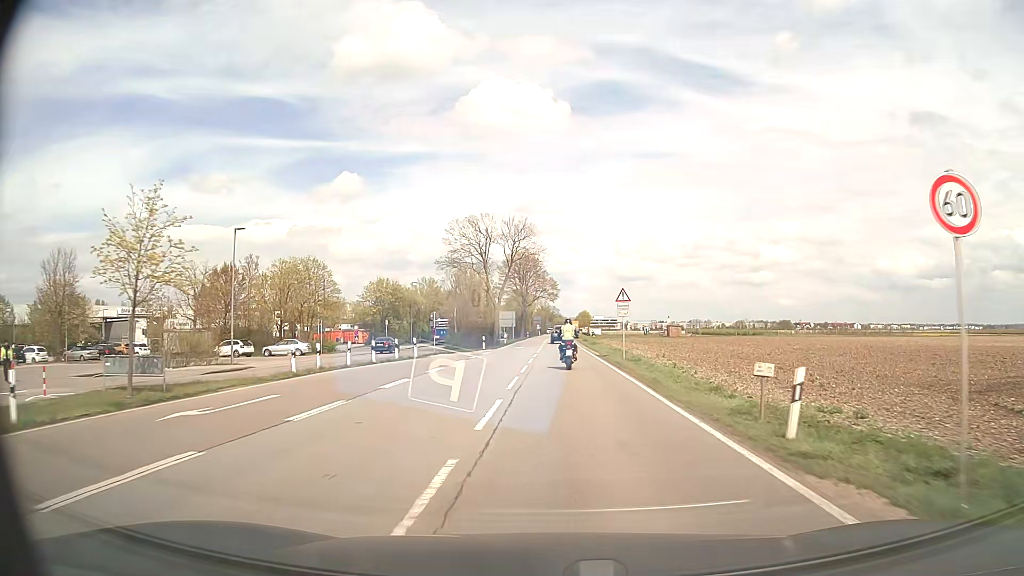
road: secondary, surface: asphalt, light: Day
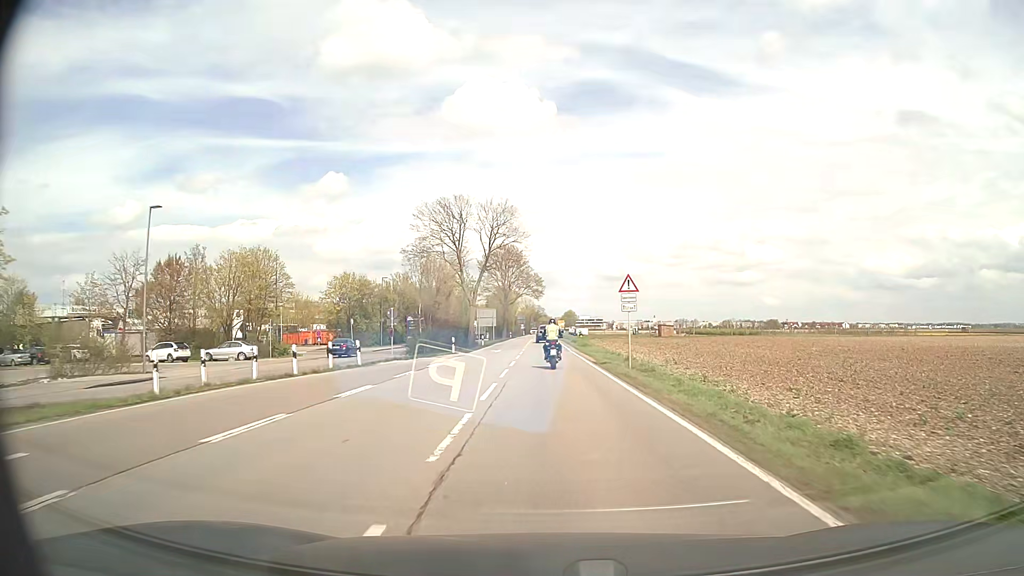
(+0.1, +8.4) m; +1°
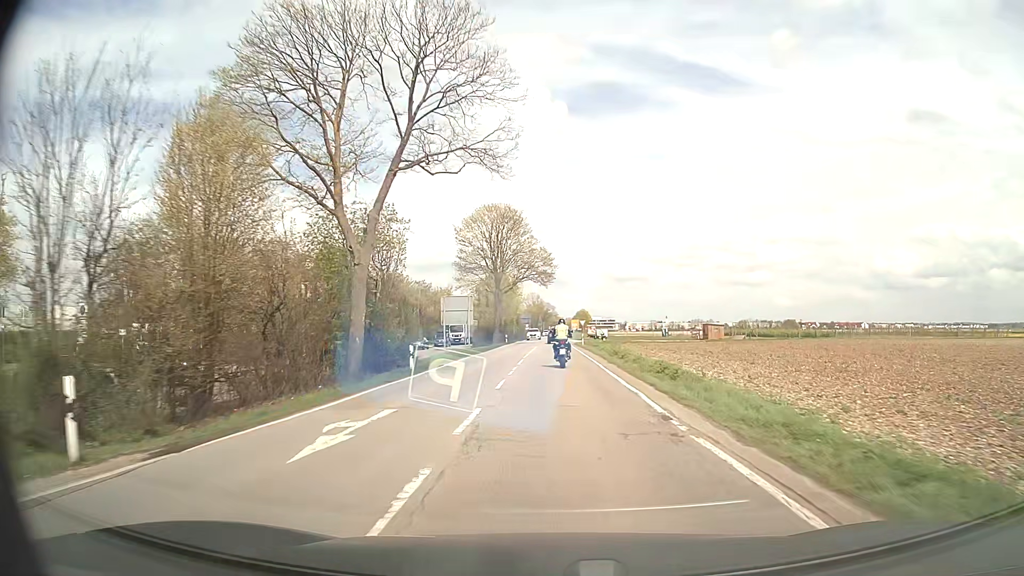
(-0.2, +34.0) m; -1°
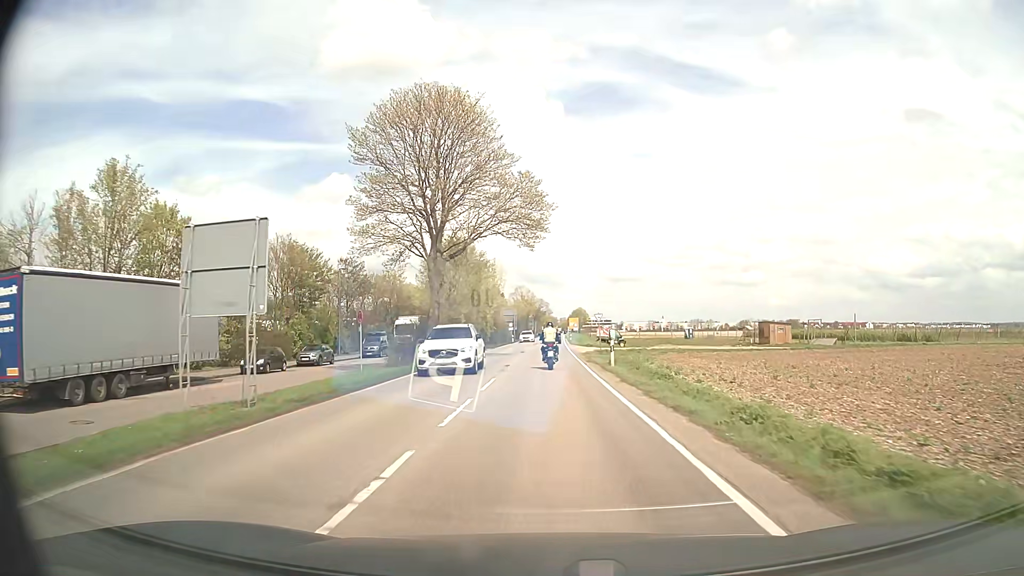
(+0.4, +34.3) m; +1°
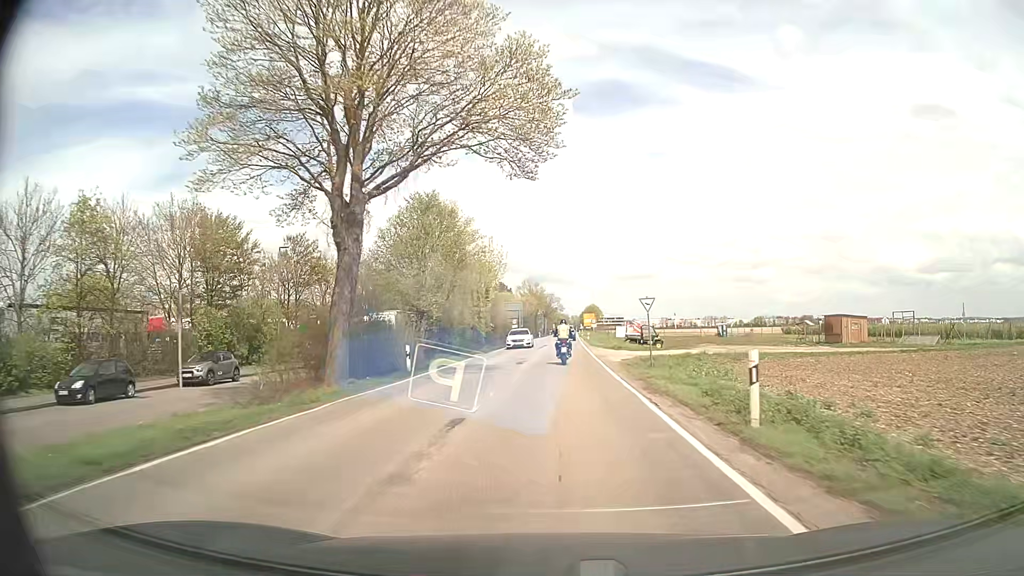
(-0.1, +17.1) m; -1°
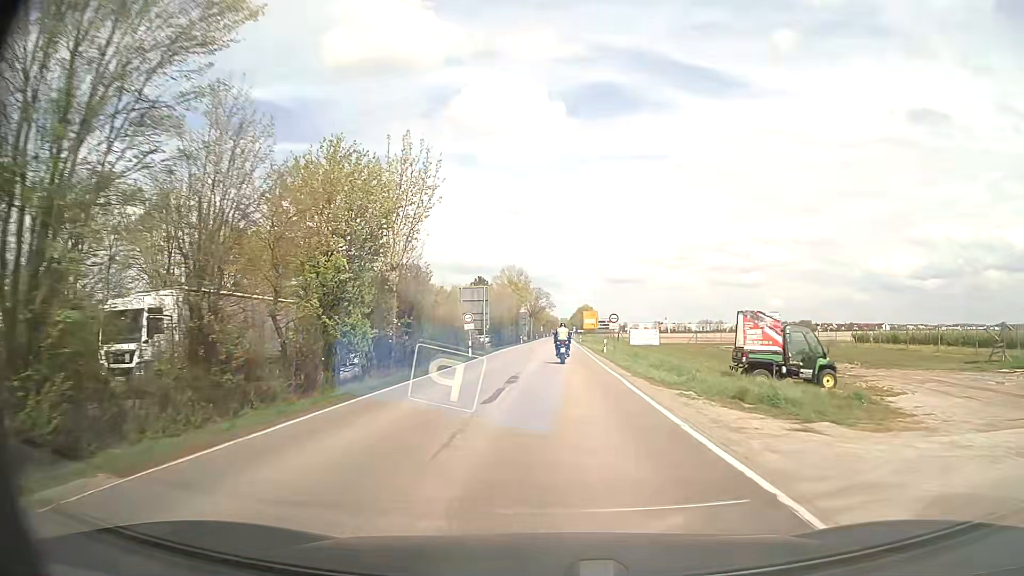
(+0.2, +34.8) m; +1°
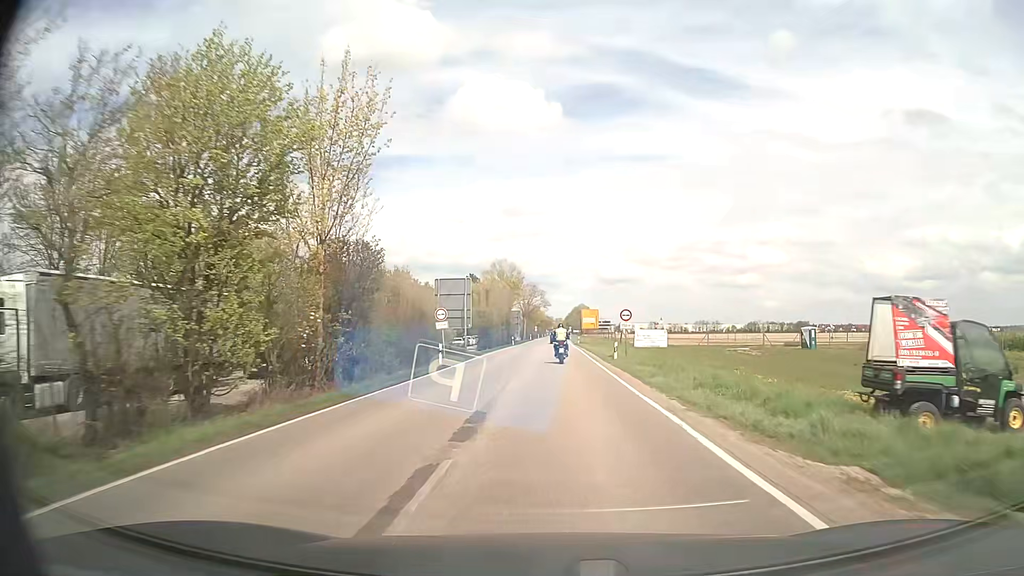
(0.0, +9.0) m; 0°
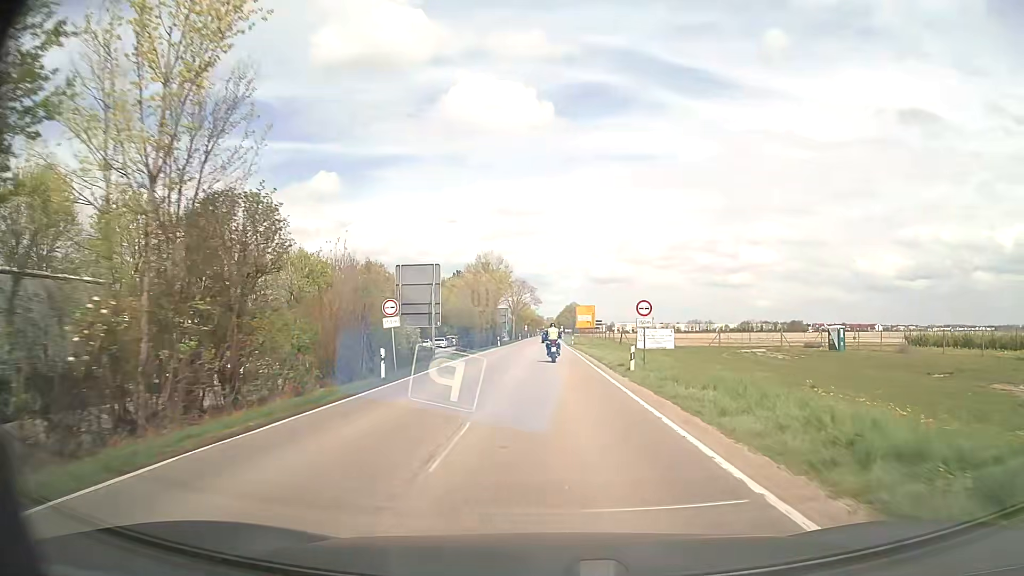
(+0.1, +9.1) m; +1°
(0, +10) (0, +20) (0, +30) (0, +40) (0, +50) (0, +60) (0, +70) (0, +80) (0, +90) (0, +100) m
